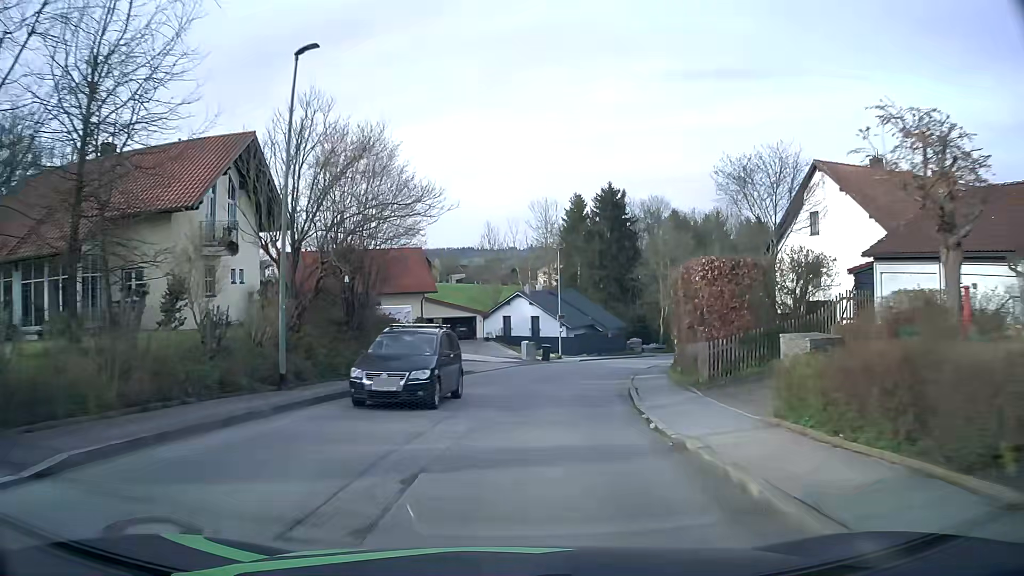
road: unclassified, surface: asphalt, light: Day
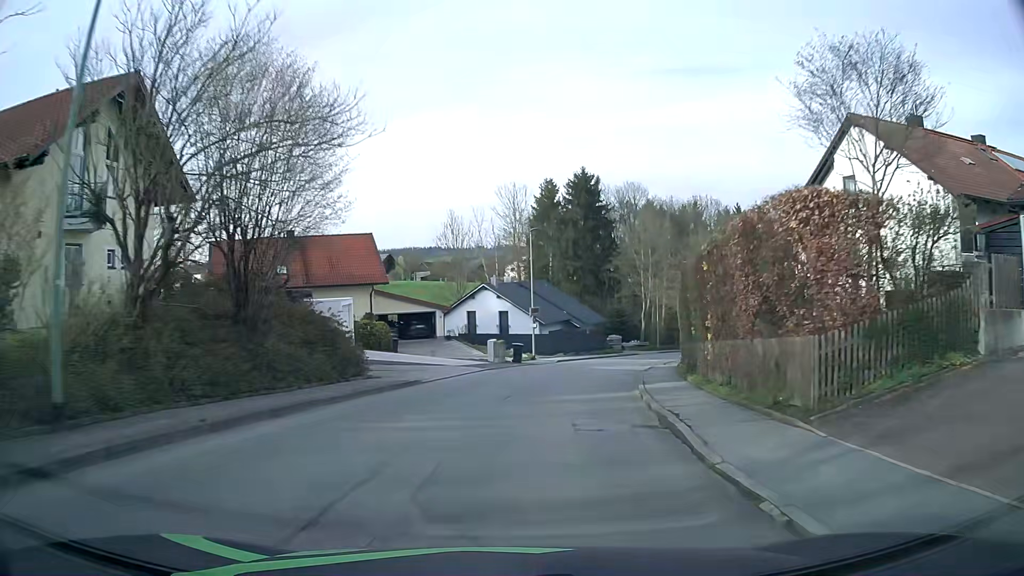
(+0.2, +7.6) m; +3°
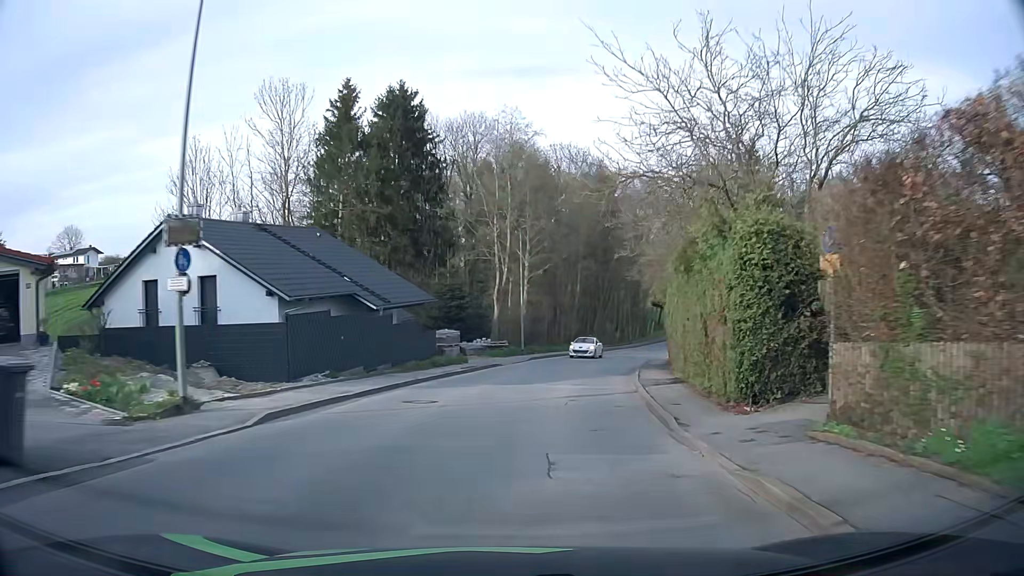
(+3.8, +31.4) m; +15°
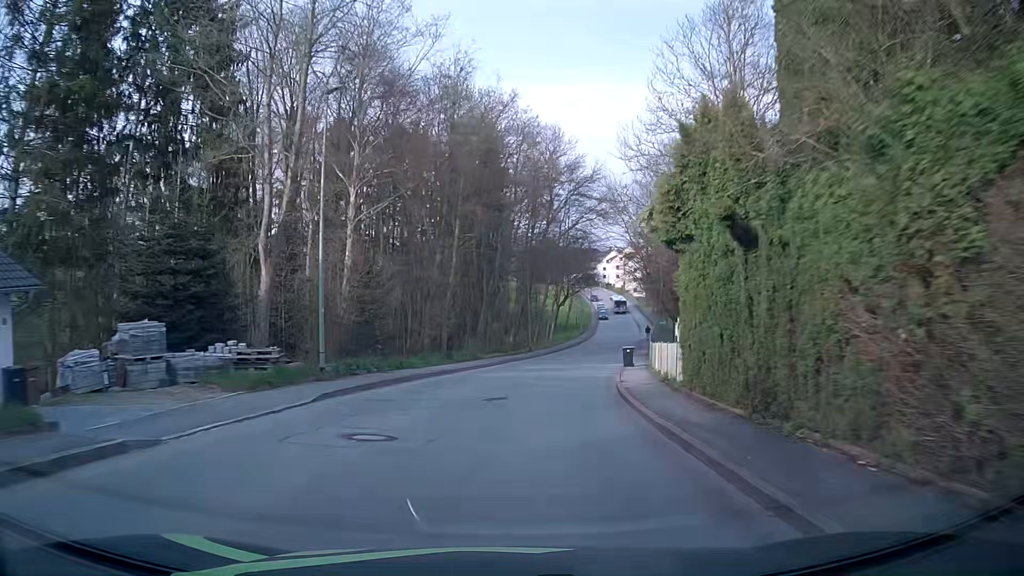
(+2.6, +24.9) m; +11°
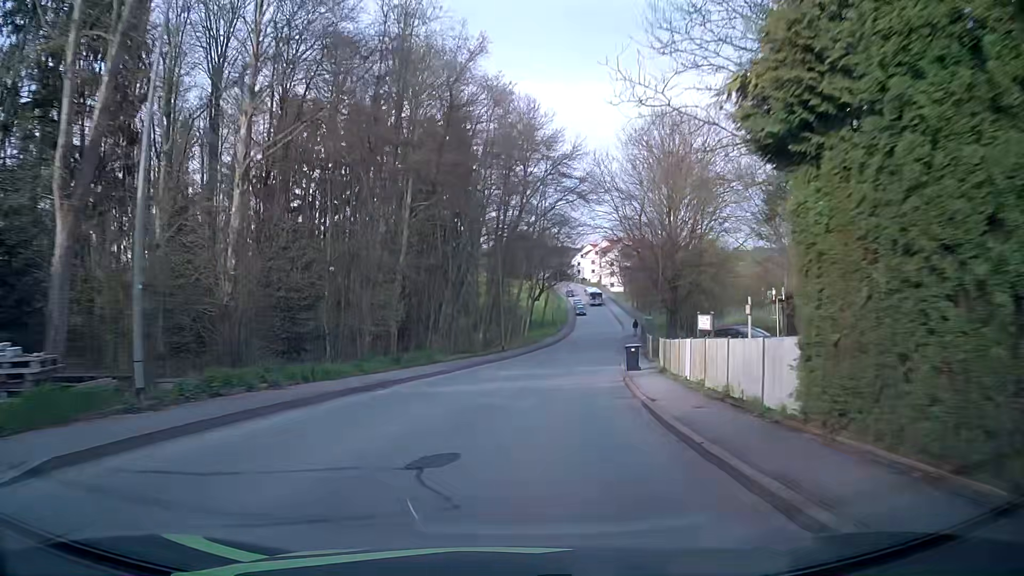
(+0.1, +8.6) m; +1°
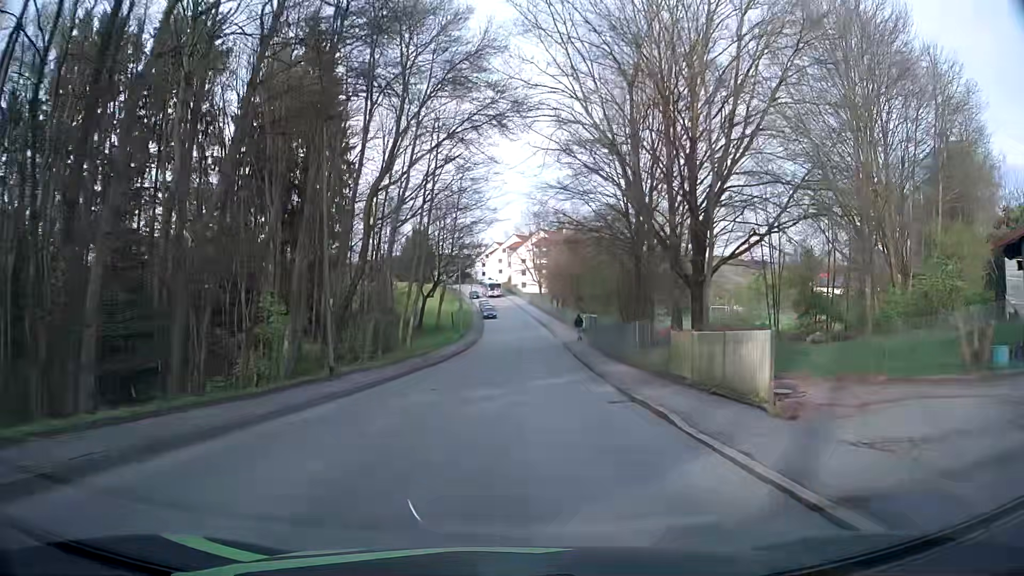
(+2.3, +26.2) m; +9°
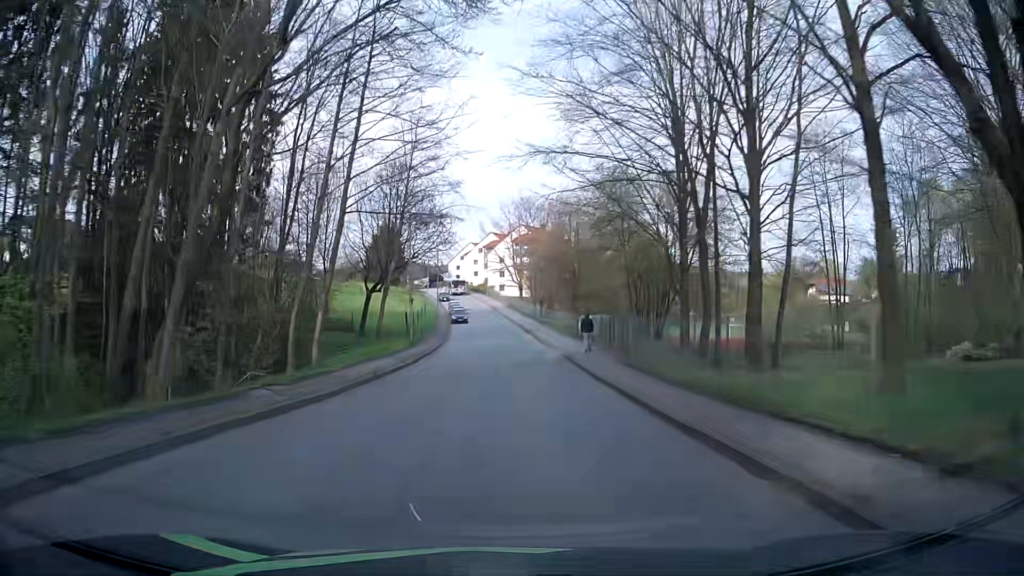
(+0.5, +17.9) m; +2°
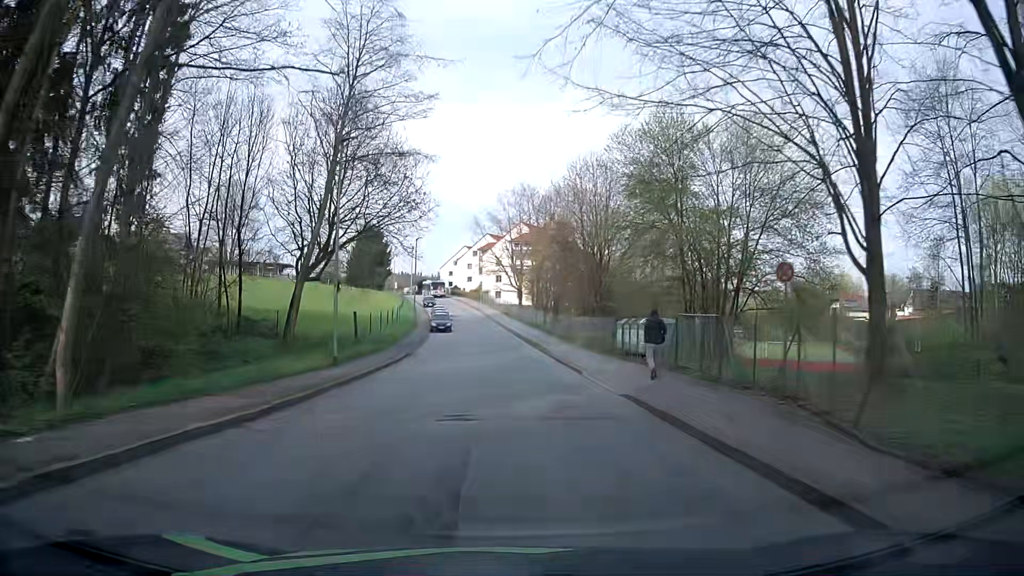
(+0.1, +16.9) m; +1°
(0, +10) (0, +20) (-1, +30) (-1, +40) (-2, +50) (-3, +60) (-4, +70) (-6, +80) (-7, +90) (-9, +99) m
